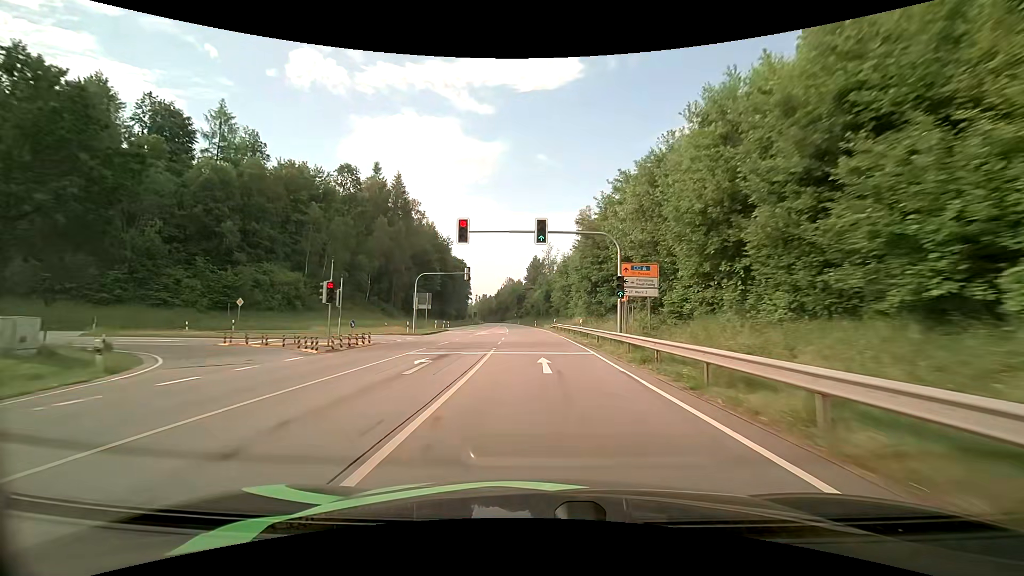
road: primary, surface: asphalt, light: Day
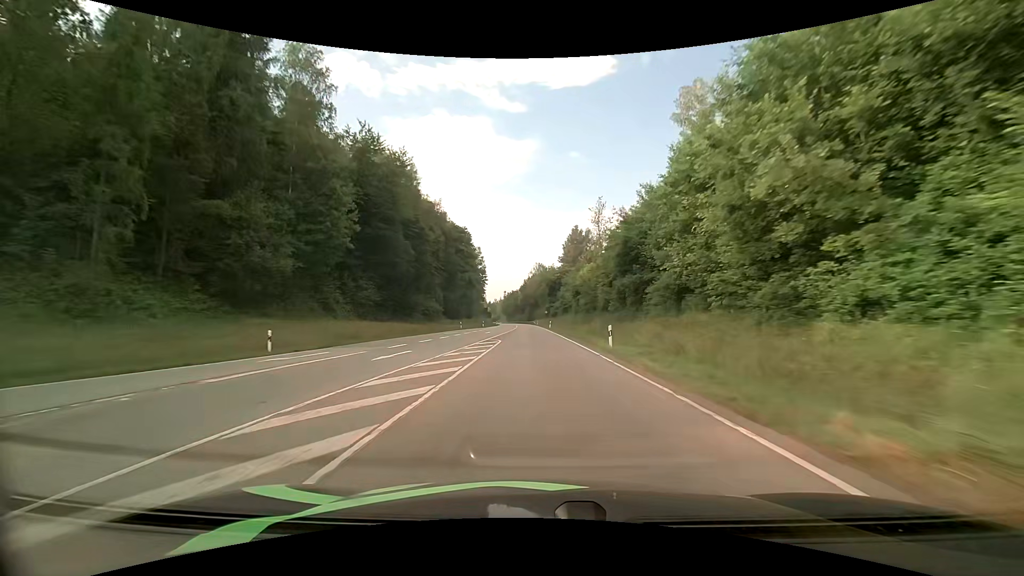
(-2.0, +65.1) m; -4°
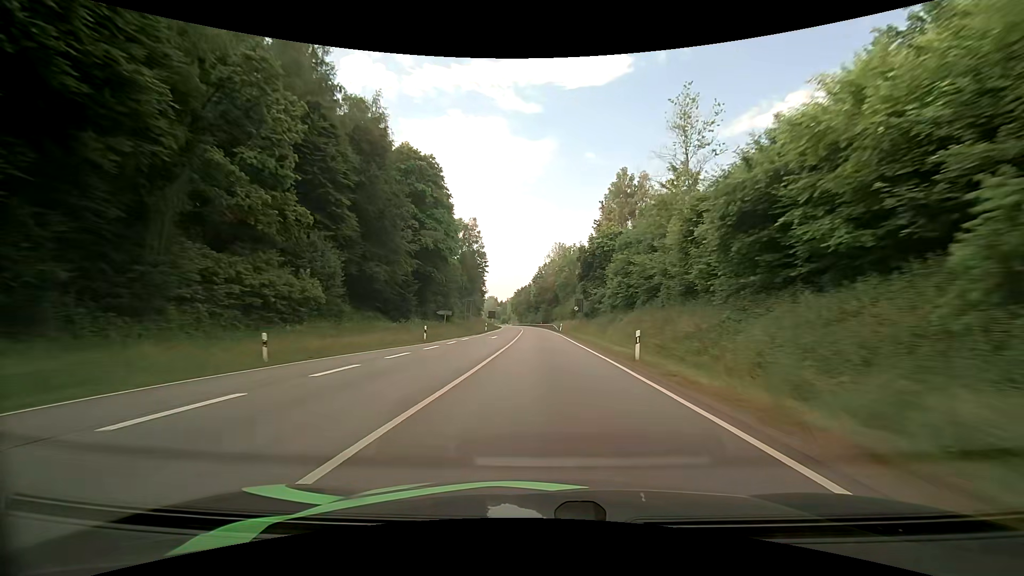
(-1.0, +54.5) m; -2°
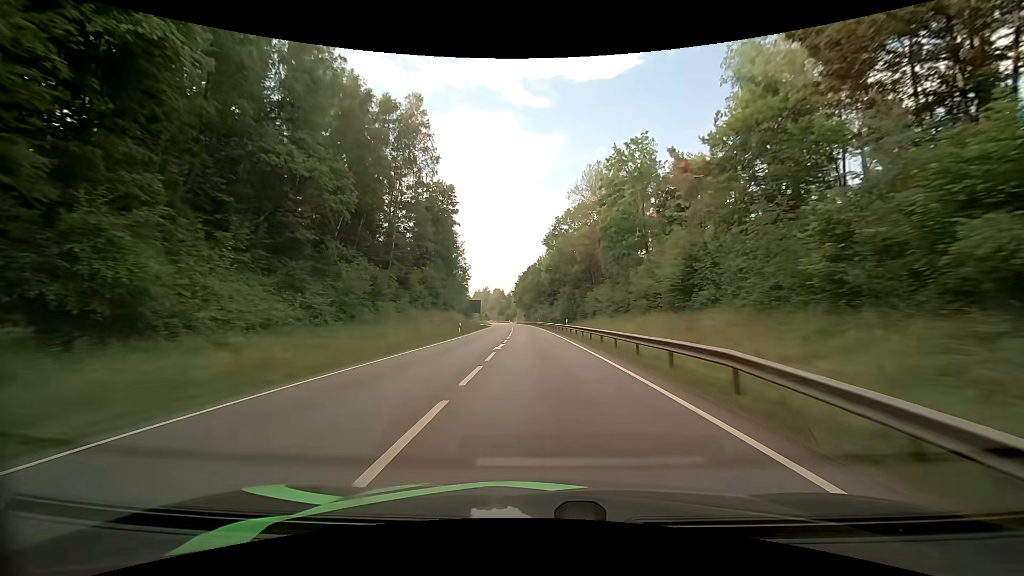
(-0.5, +69.4) m; -2°
